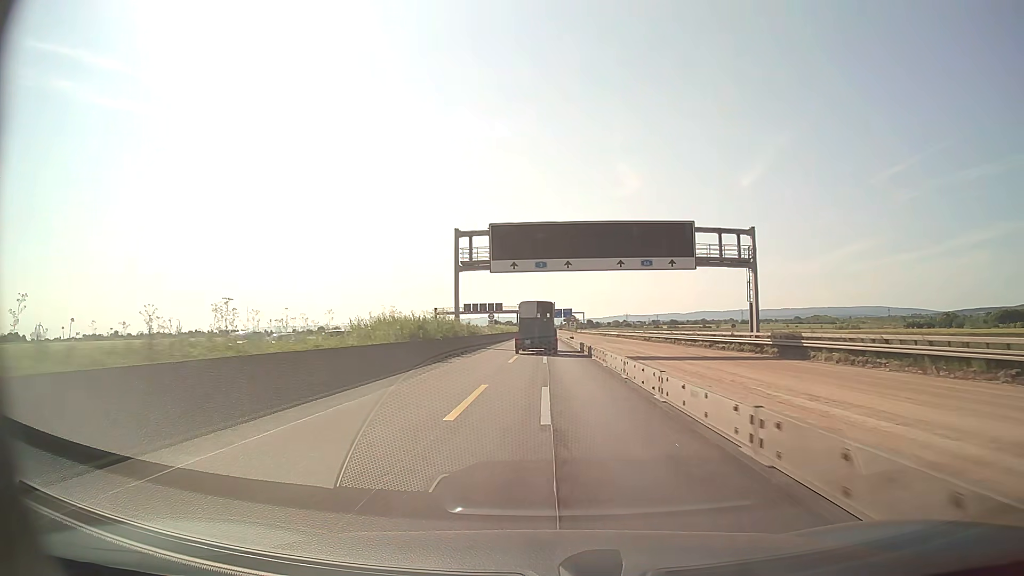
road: motorway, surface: asphalt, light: Day
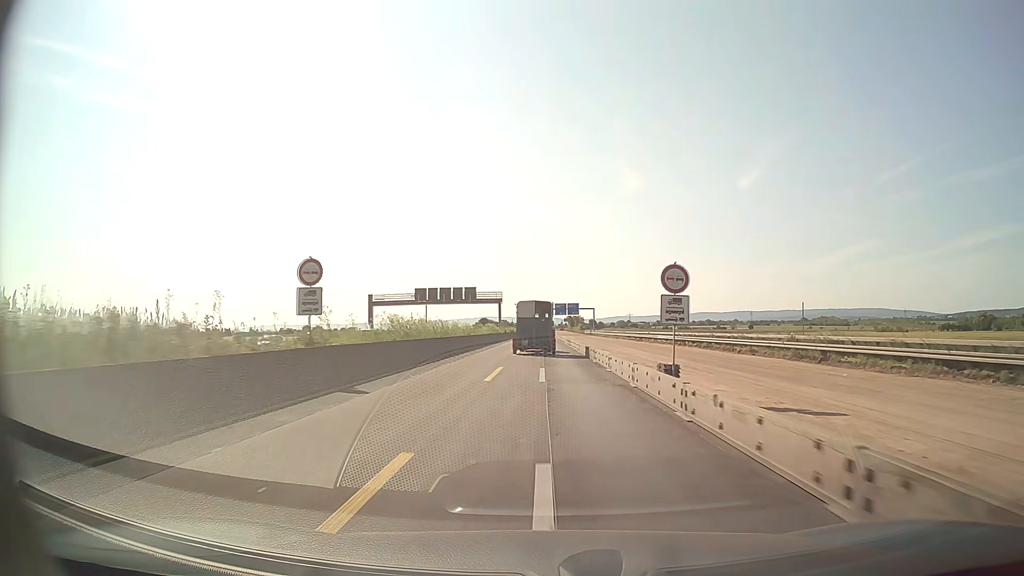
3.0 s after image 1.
(+0.1, +62.4) m; 0°
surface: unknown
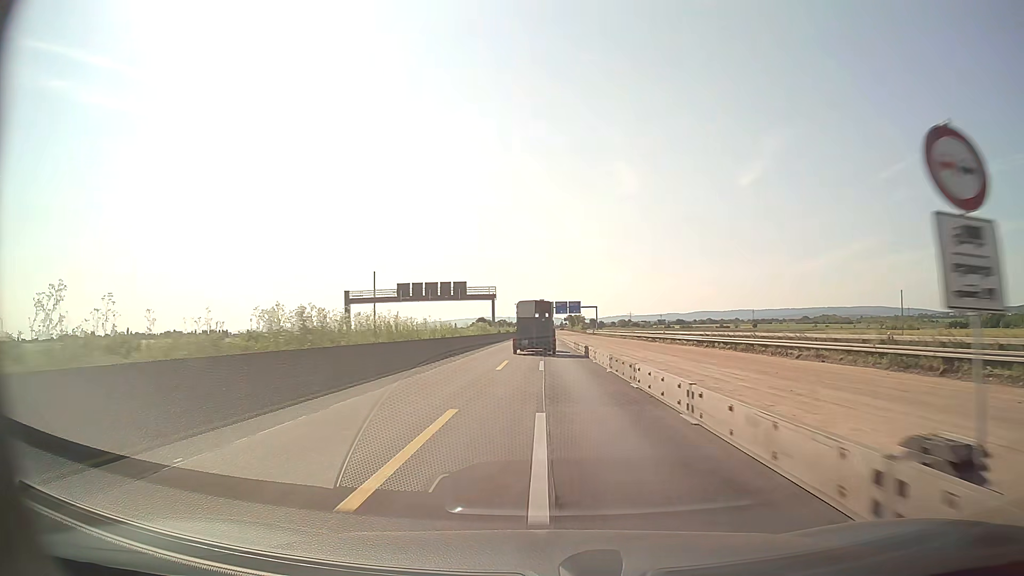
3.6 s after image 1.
(0.0, +12.5) m; 0°
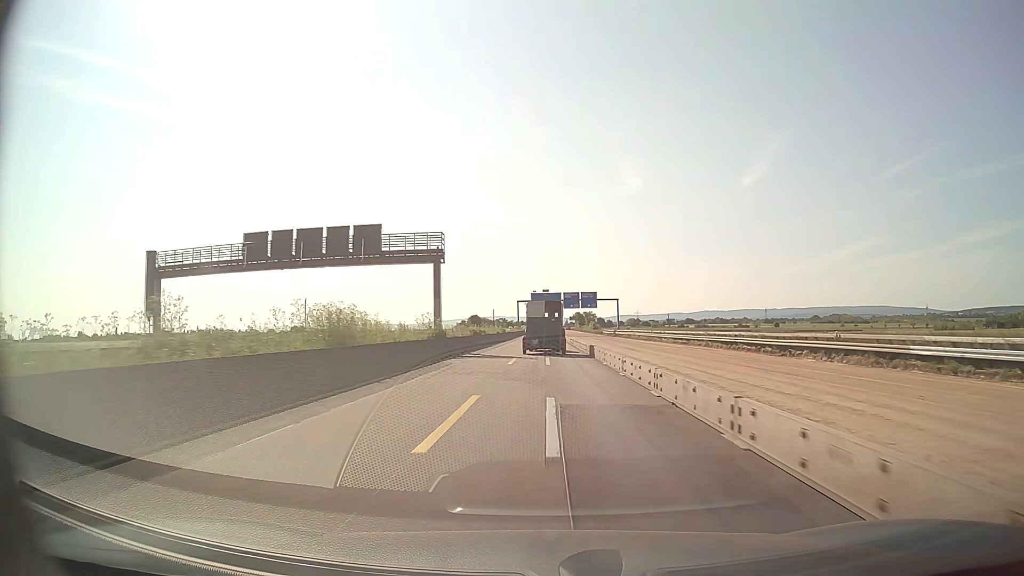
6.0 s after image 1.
(-0.2, +49.9) m; 0°
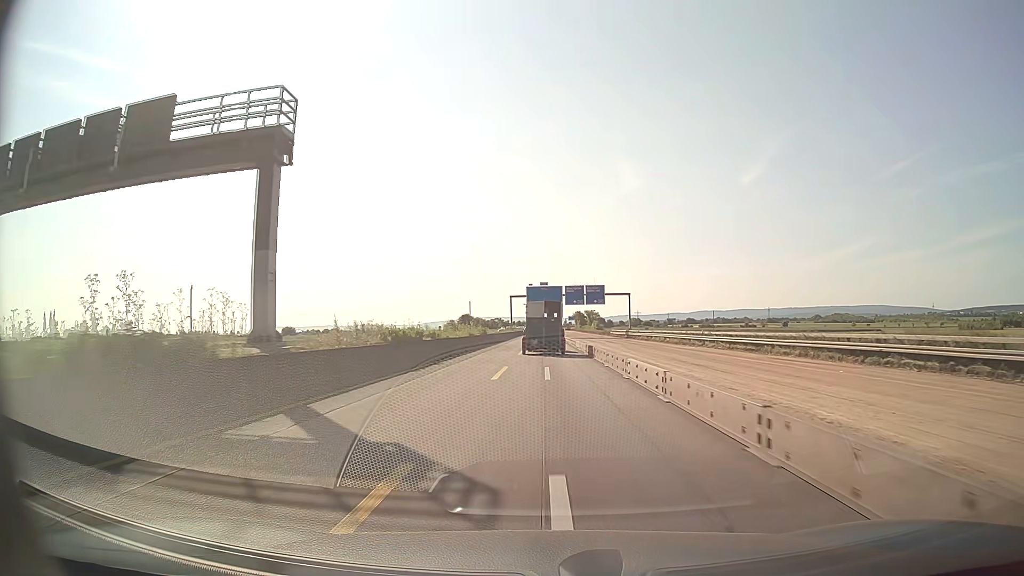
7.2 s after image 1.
(0.0, +25.0) m; 0°
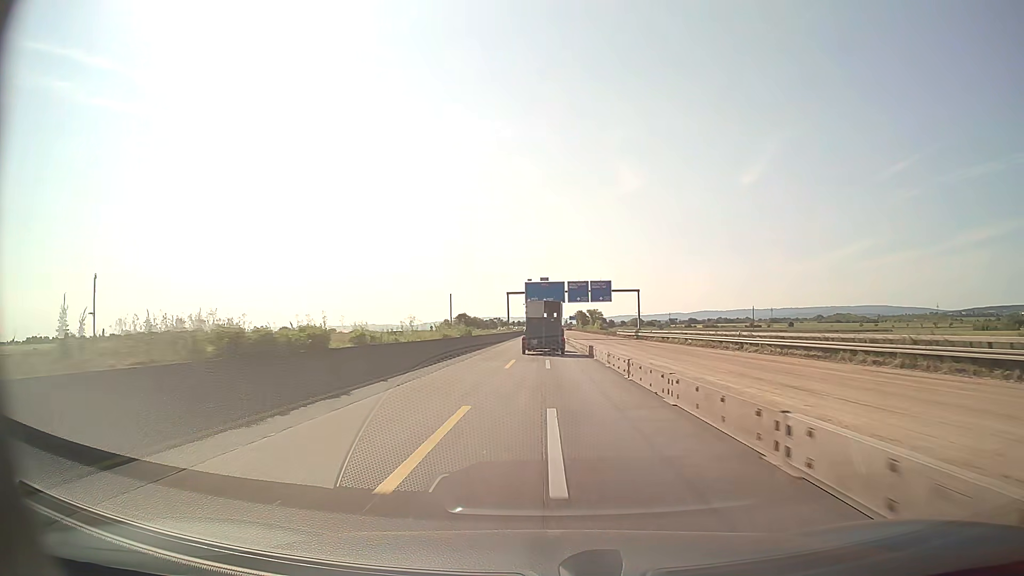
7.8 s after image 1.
(0.0, +12.5) m; 0°
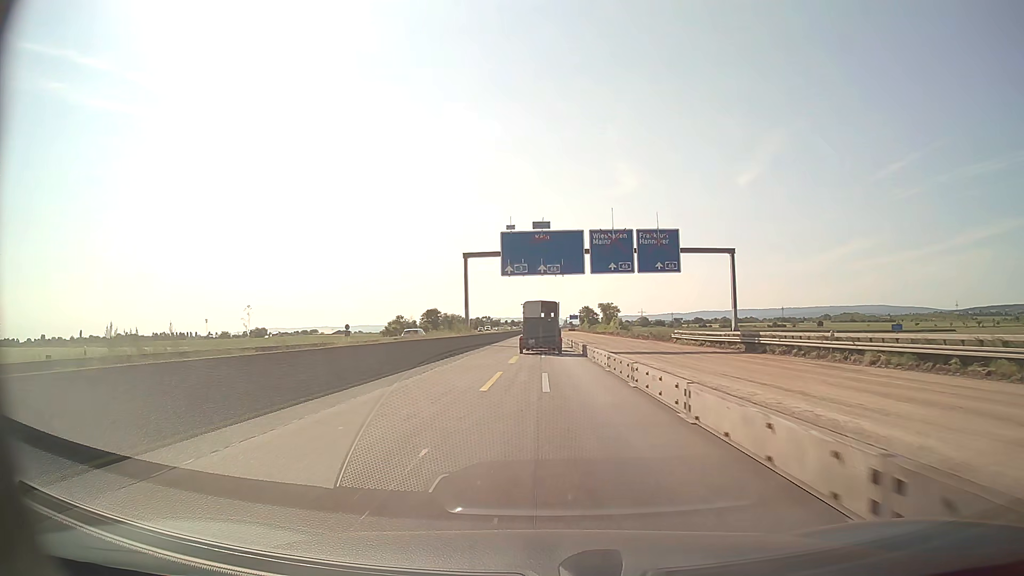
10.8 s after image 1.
(+0.1, +62.6) m; 0°
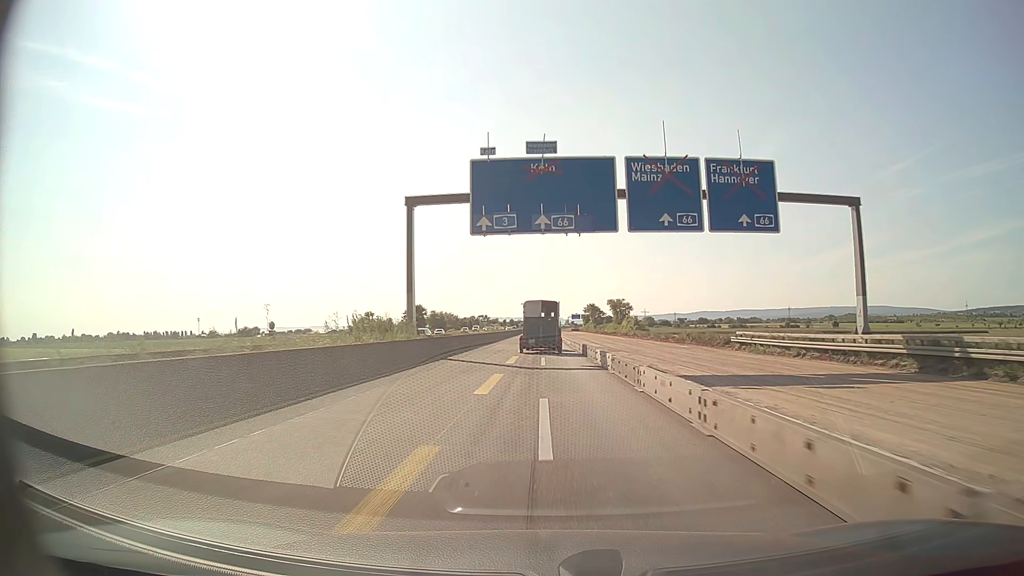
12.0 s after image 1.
(0.0, +25.0) m; 0°
(0, +10) (0, +20) (0, +30) (0, +40) (0, +50) (0, +60) (0, +70) (0, +80) (0, +90) (0, +100) m
